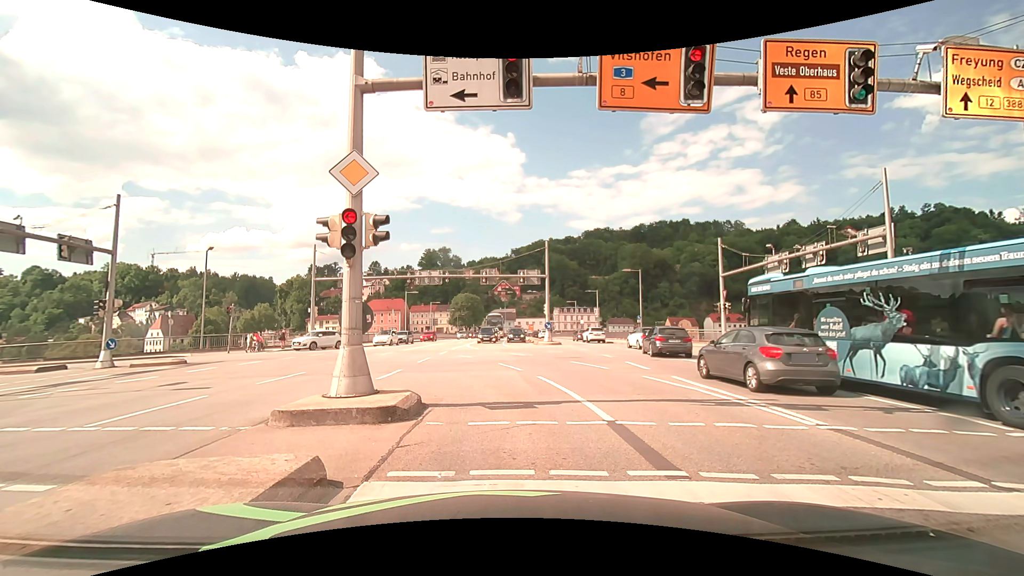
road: primary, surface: asphalt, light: Day
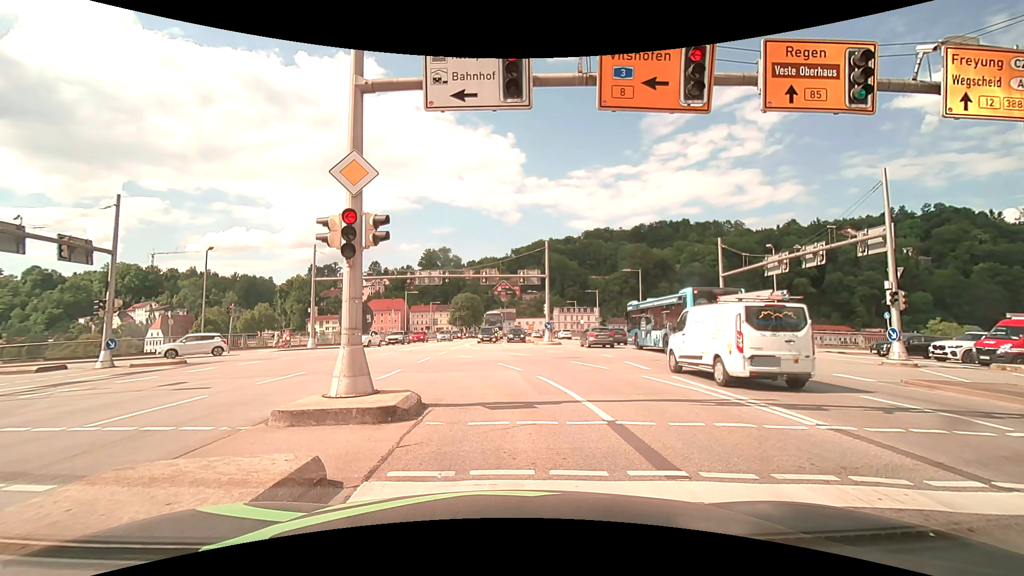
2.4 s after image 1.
(0.0, 0.0) m; 0°
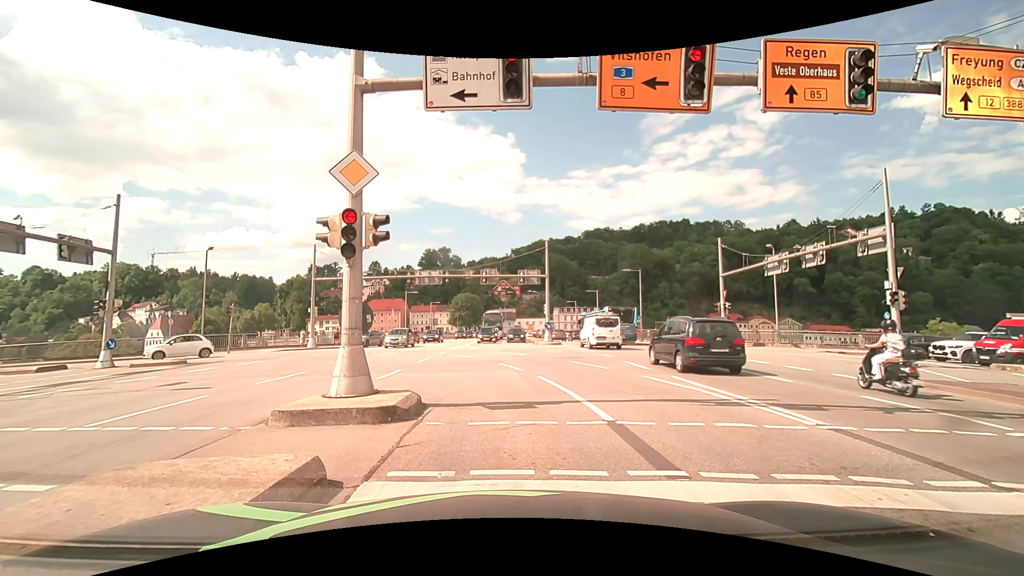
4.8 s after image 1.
(0.0, 0.0) m; 0°
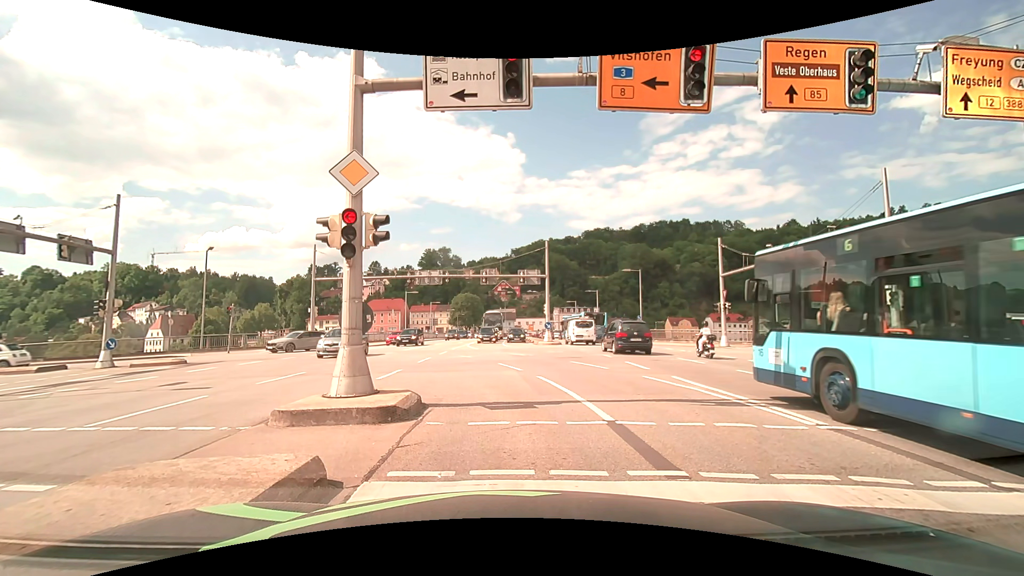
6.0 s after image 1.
(0.0, 0.0) m; 0°
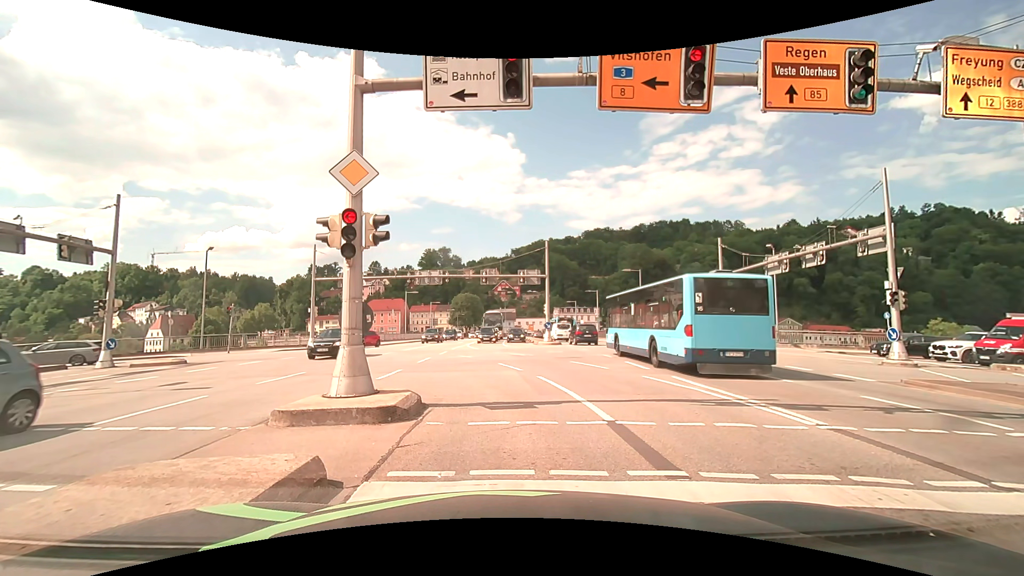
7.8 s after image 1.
(0.0, 0.0) m; 0°
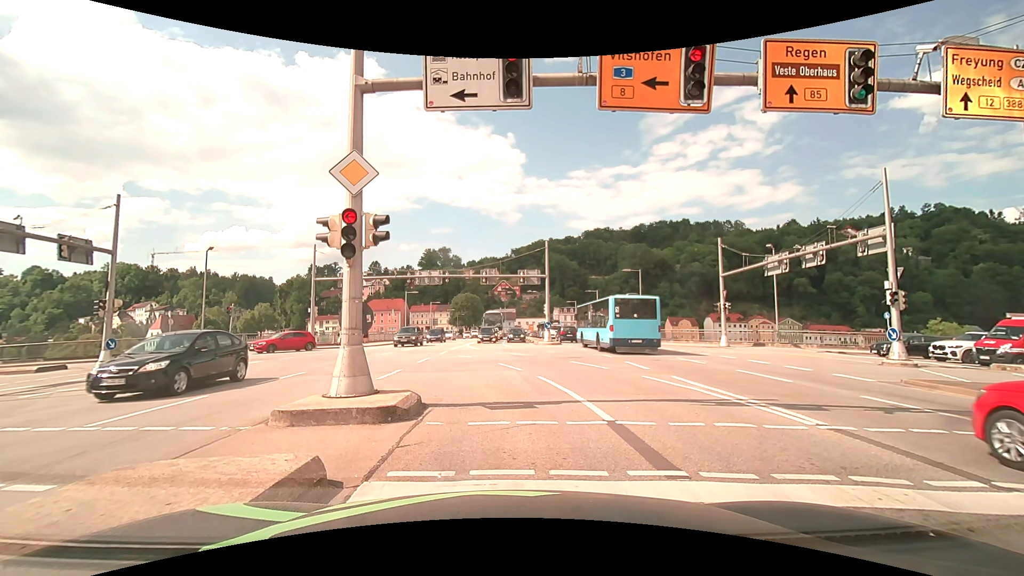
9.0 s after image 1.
(0.0, 0.0) m; 0°
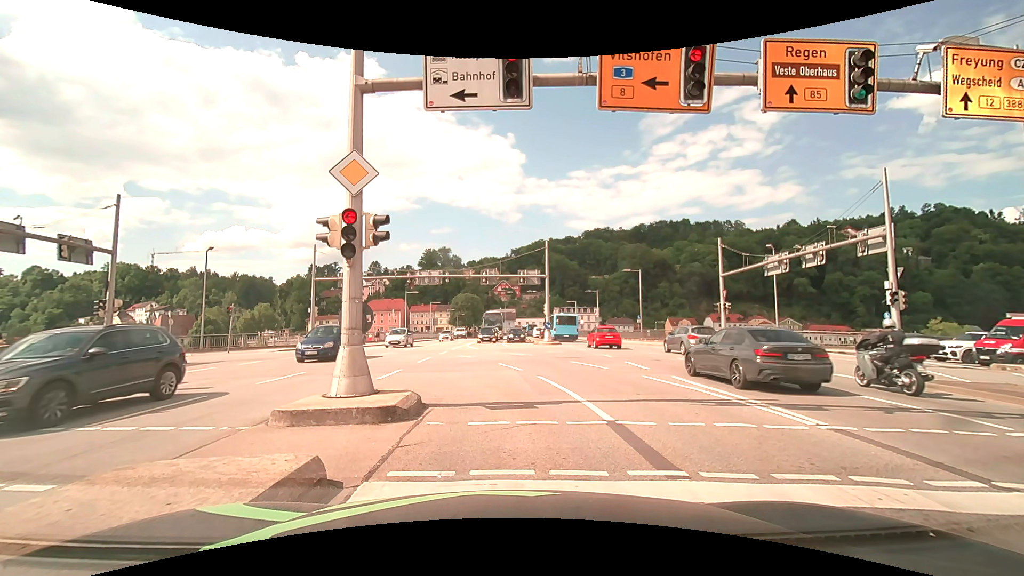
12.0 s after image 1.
(0.0, 0.0) m; 0°
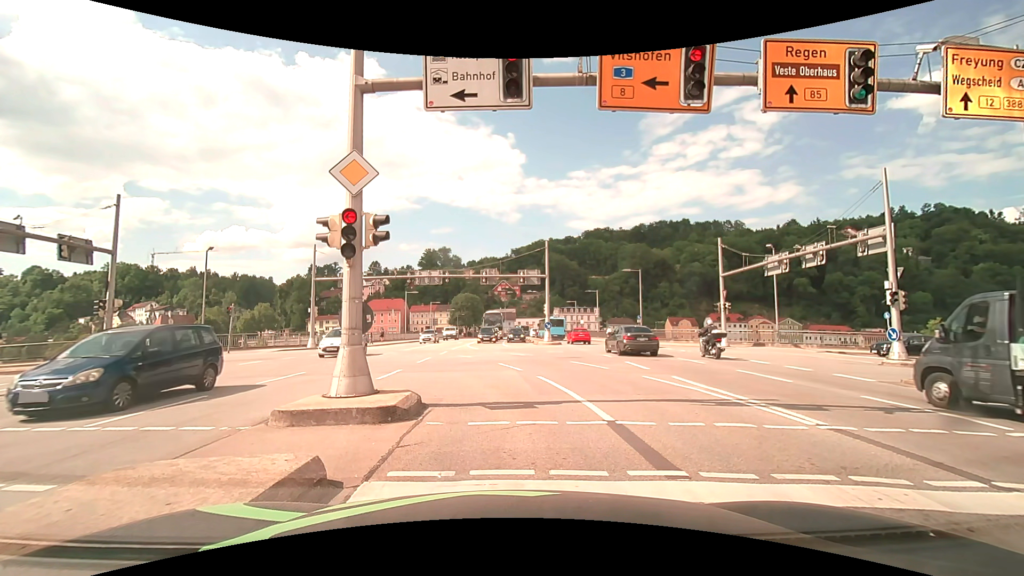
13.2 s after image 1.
(0.0, 0.0) m; 0°
